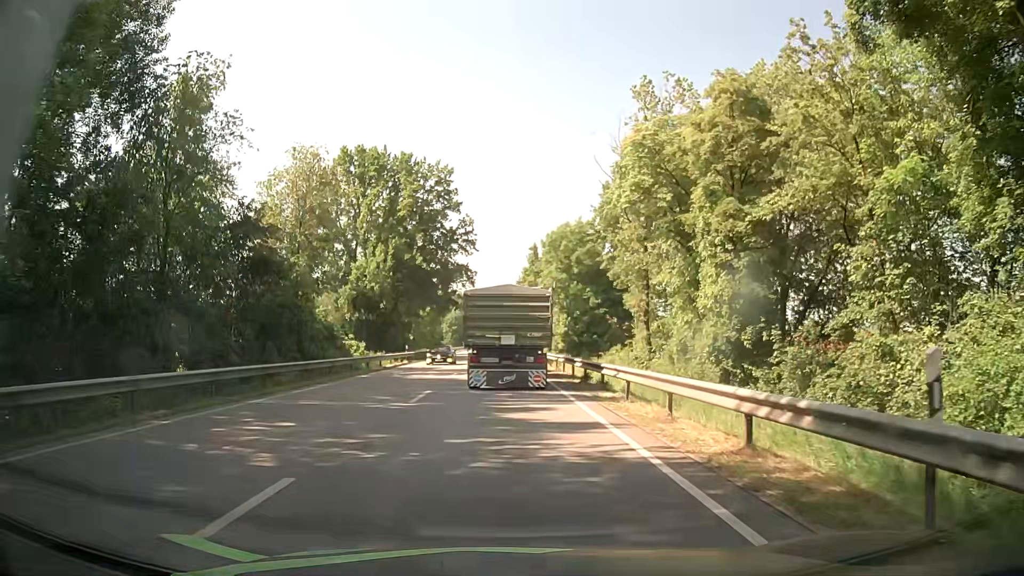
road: primary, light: Day
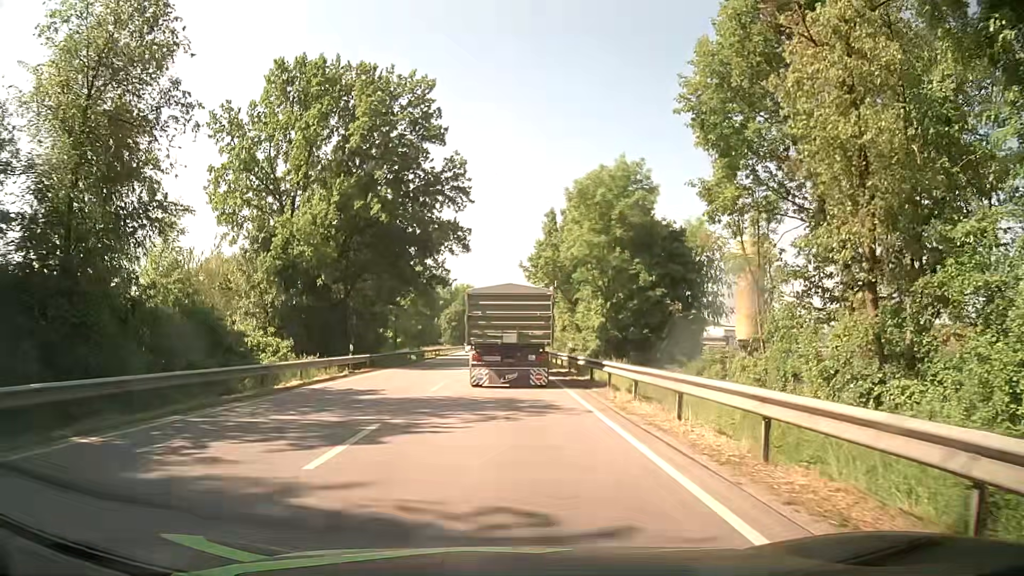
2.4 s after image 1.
(+0.2, +20.8) m; 0°
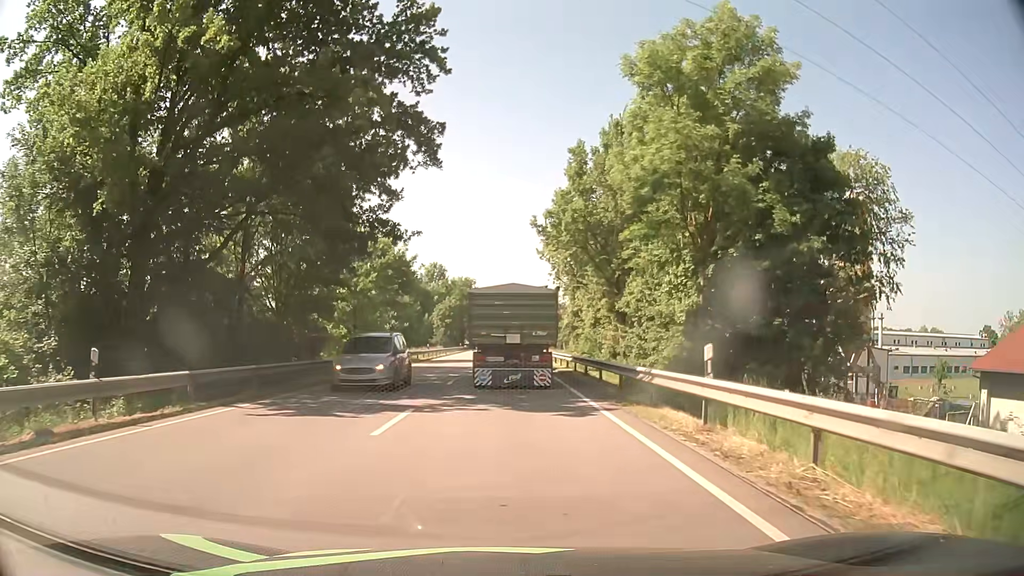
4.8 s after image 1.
(-0.2, +21.1) m; +1°
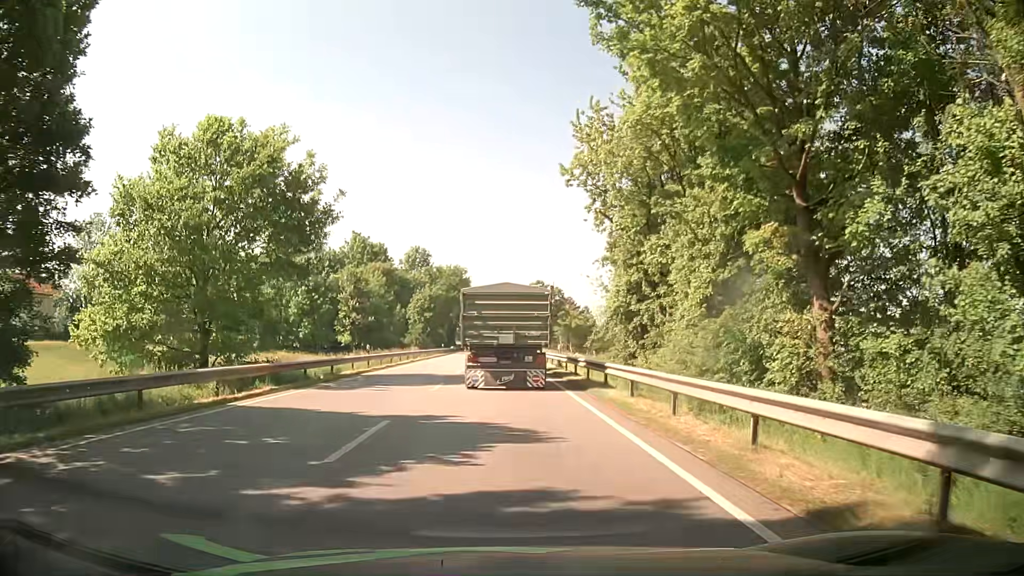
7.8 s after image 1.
(-0.5, +26.5) m; -1°
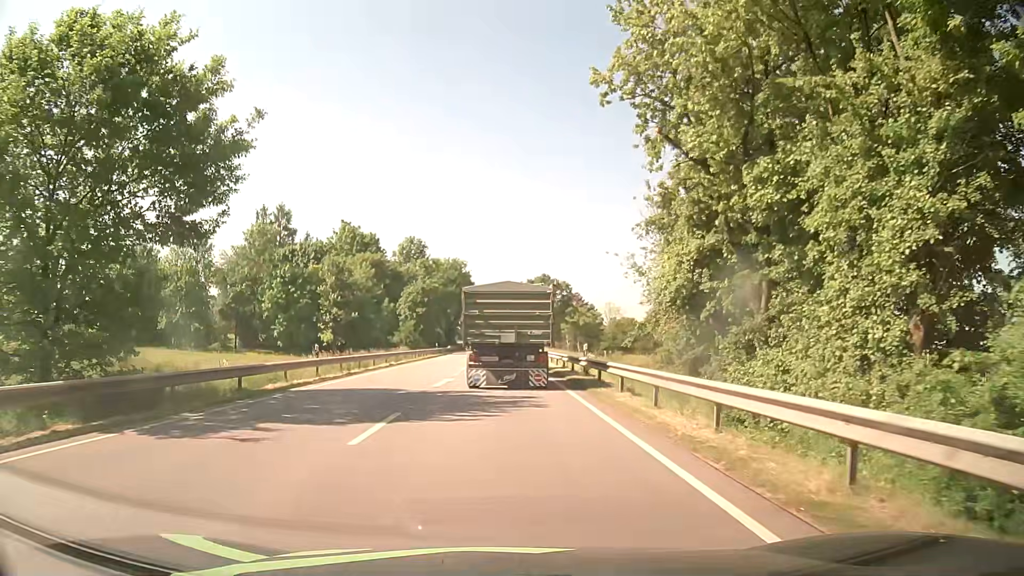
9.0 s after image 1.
(0.0, +10.6) m; 0°
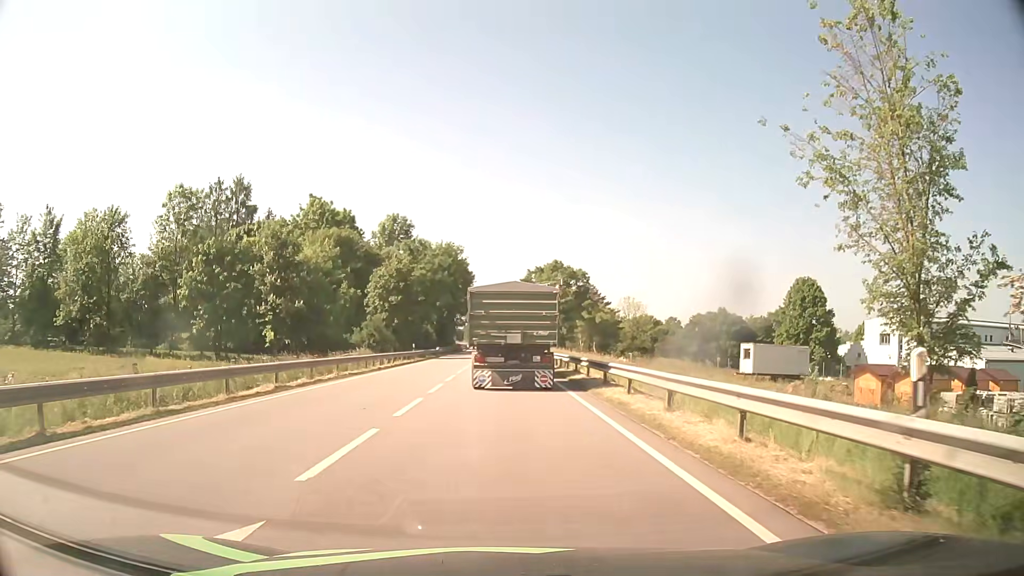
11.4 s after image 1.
(-0.1, +21.0) m; -1°
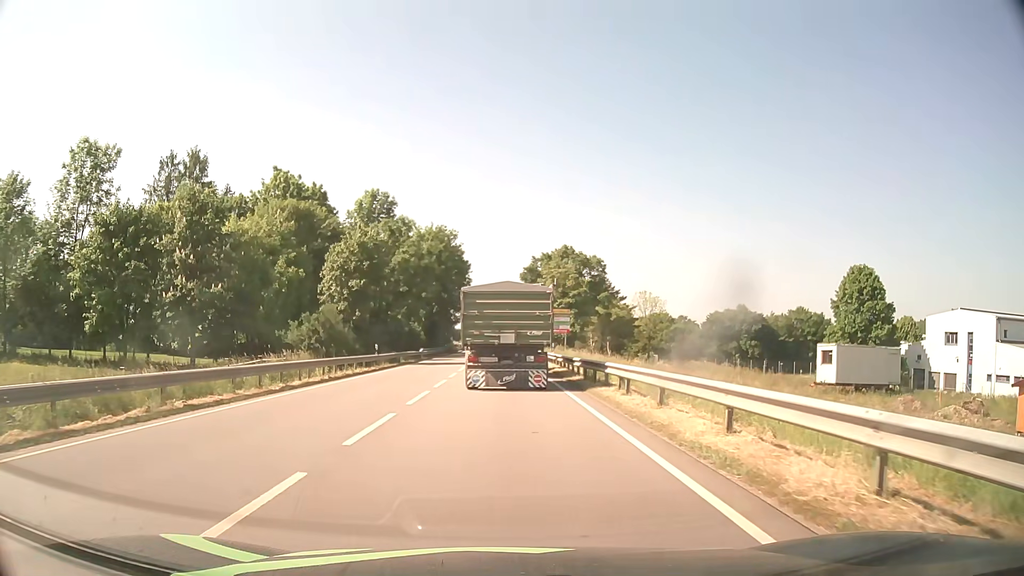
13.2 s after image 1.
(+0.1, +15.7) m; 0°
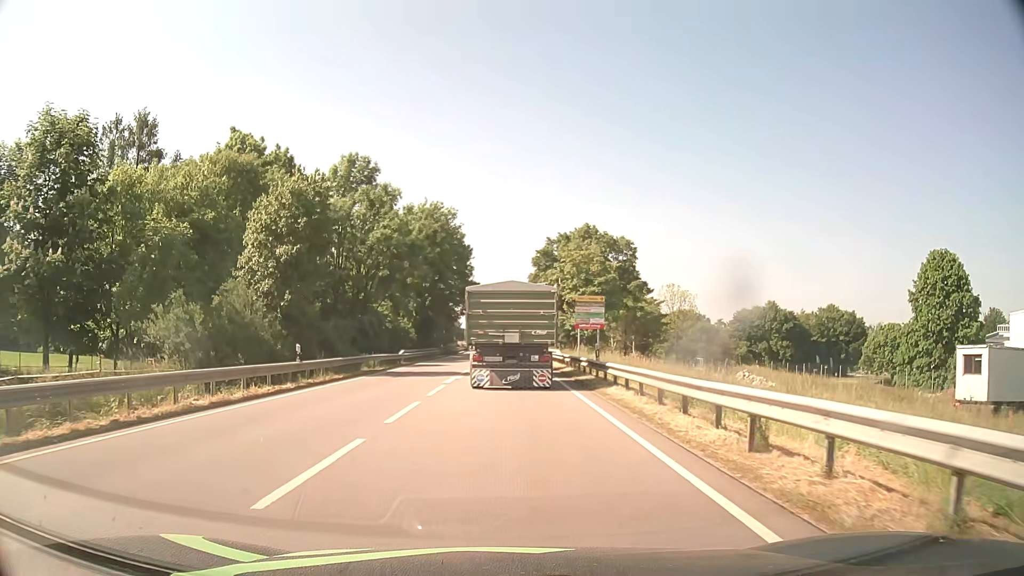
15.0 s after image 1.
(0.0, +15.6) m; 0°
(0, +10) (0, +20) (0, +30) (0, +40) (0, +50) (0, +60) (0, +70) (0, +80) (0, +90) (0, +100) m
